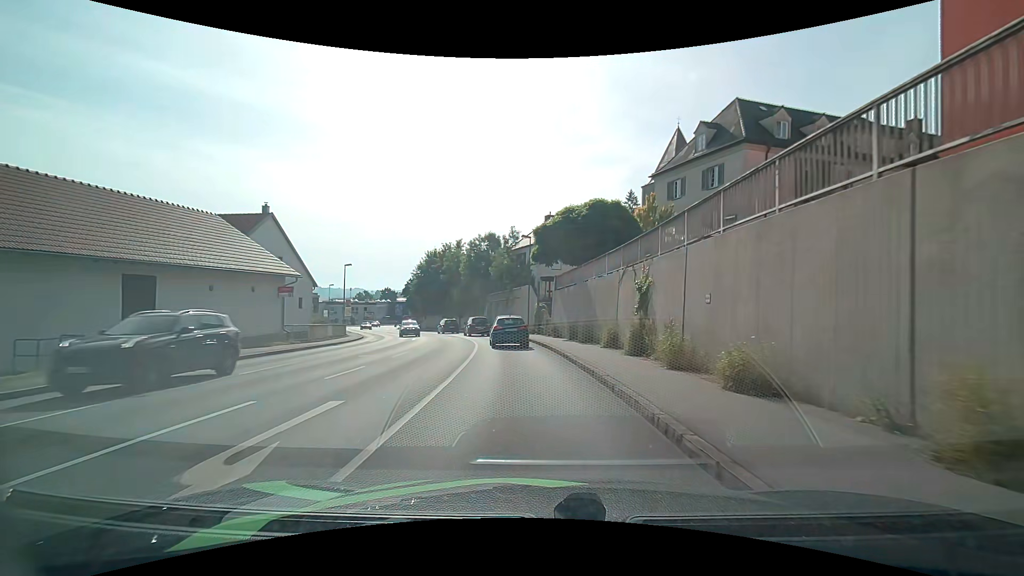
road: tertiary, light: Day
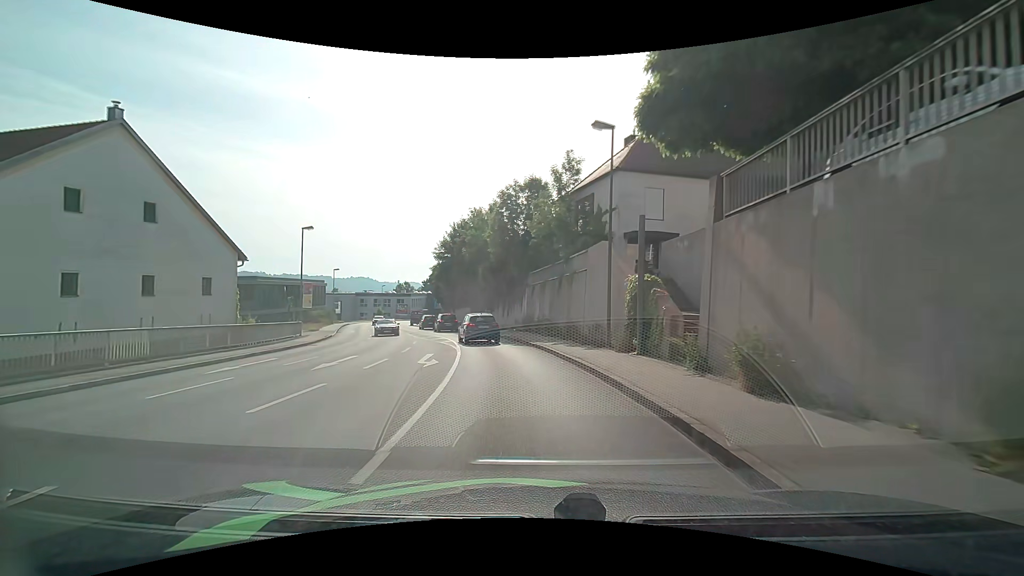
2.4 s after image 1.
(-1.1, +22.6) m; -6°
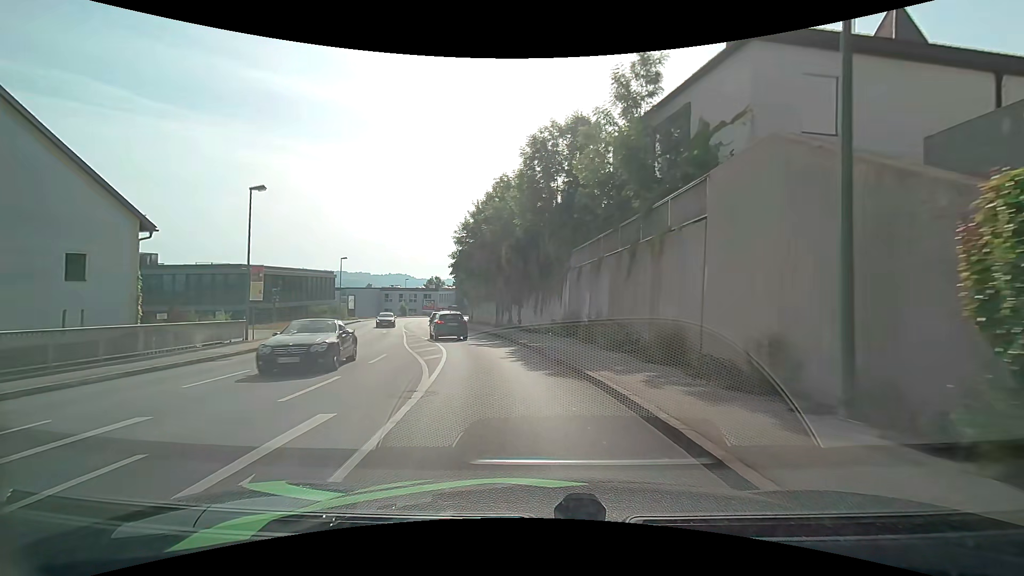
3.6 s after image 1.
(-0.4, +11.5) m; -5°
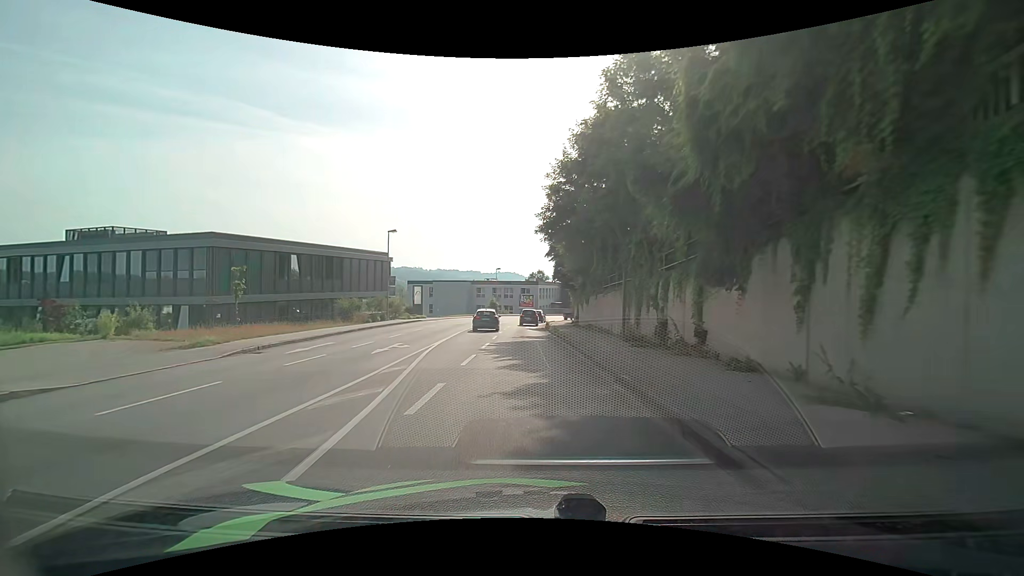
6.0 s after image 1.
(-2.1, +22.1) m; -12°
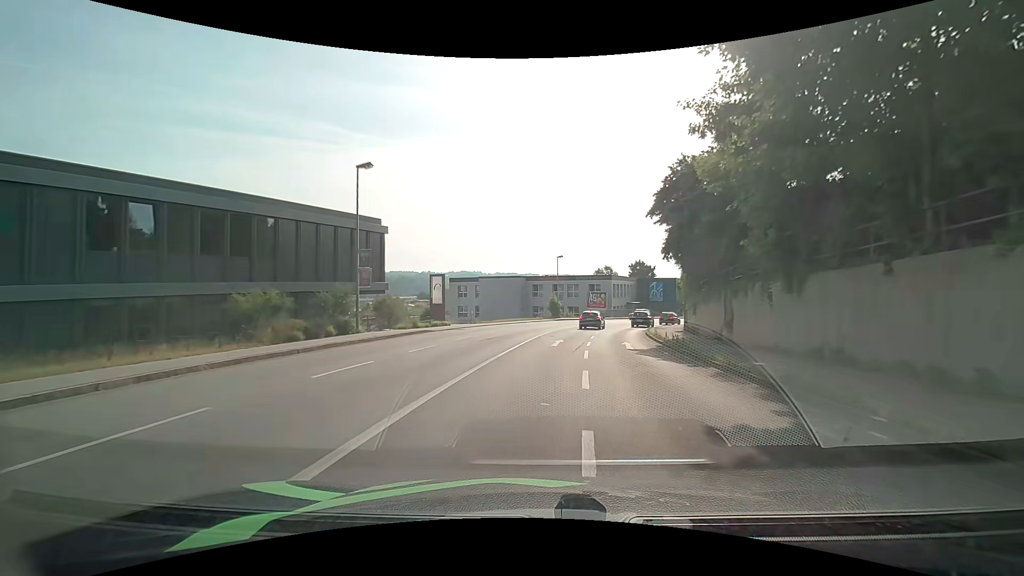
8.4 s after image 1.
(-2.1, +21.7) m; -7°
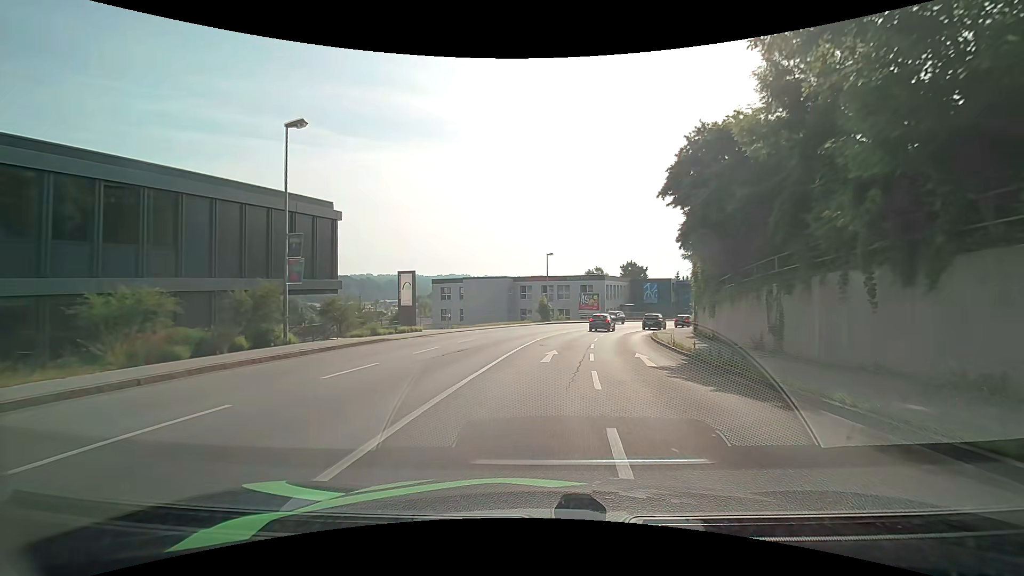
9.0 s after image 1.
(+0.1, +5.7) m; +2°
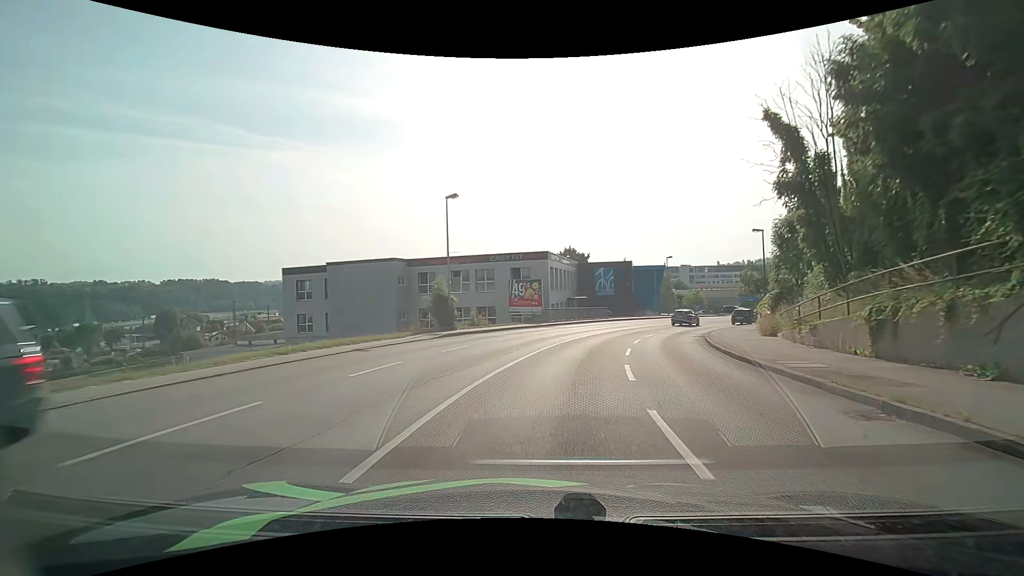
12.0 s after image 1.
(+1.8, +29.0) m; +8°
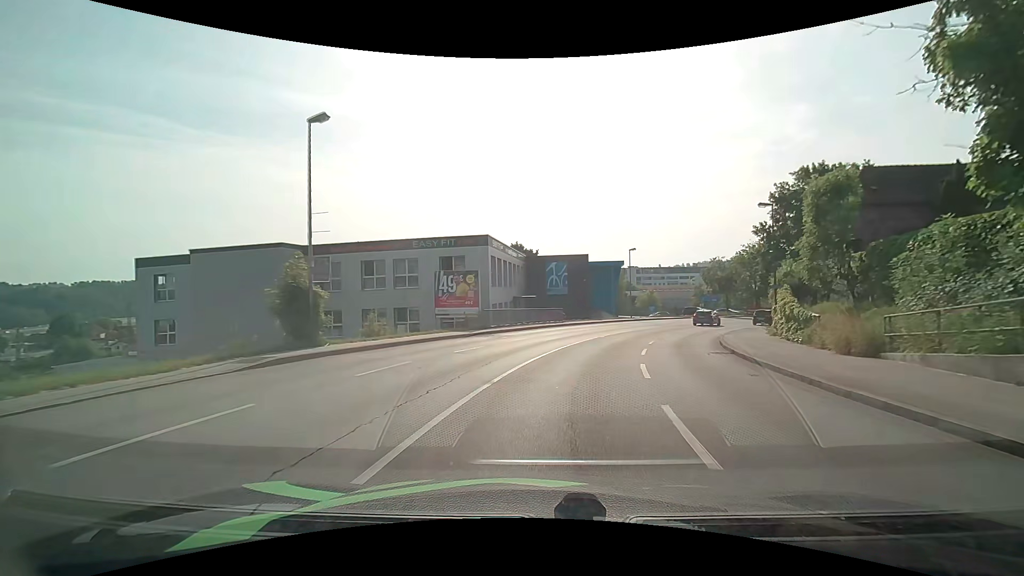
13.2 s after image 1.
(+0.5, +11.7) m; +6°
(0, +10) (+2, +20) (+5, +29) (+9, +39) (+14, +47) (+20, +55) (+26, +63) (+34, +70) (+41, +76) (+49, +83) m
